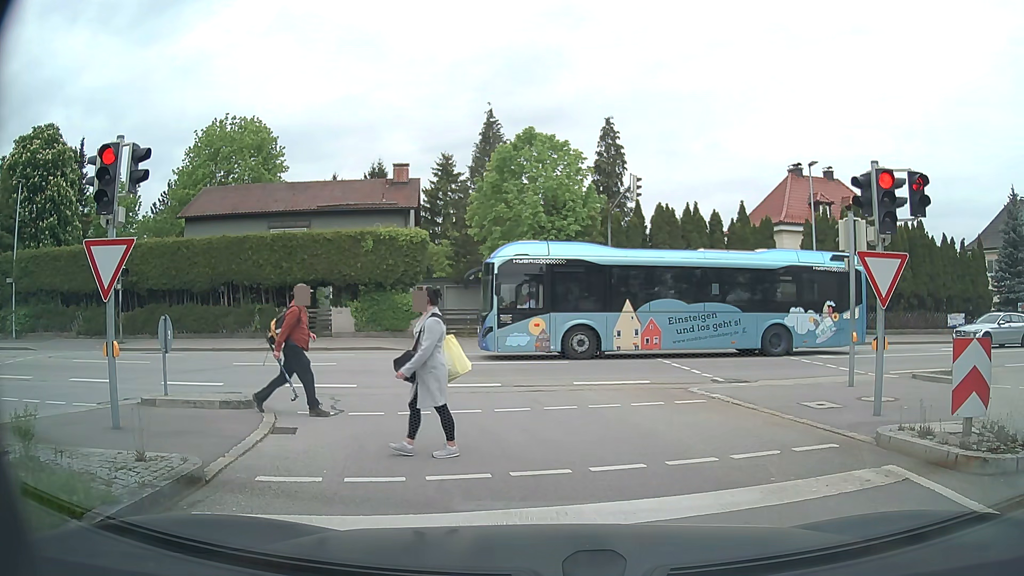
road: tertiary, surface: asphalt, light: Day
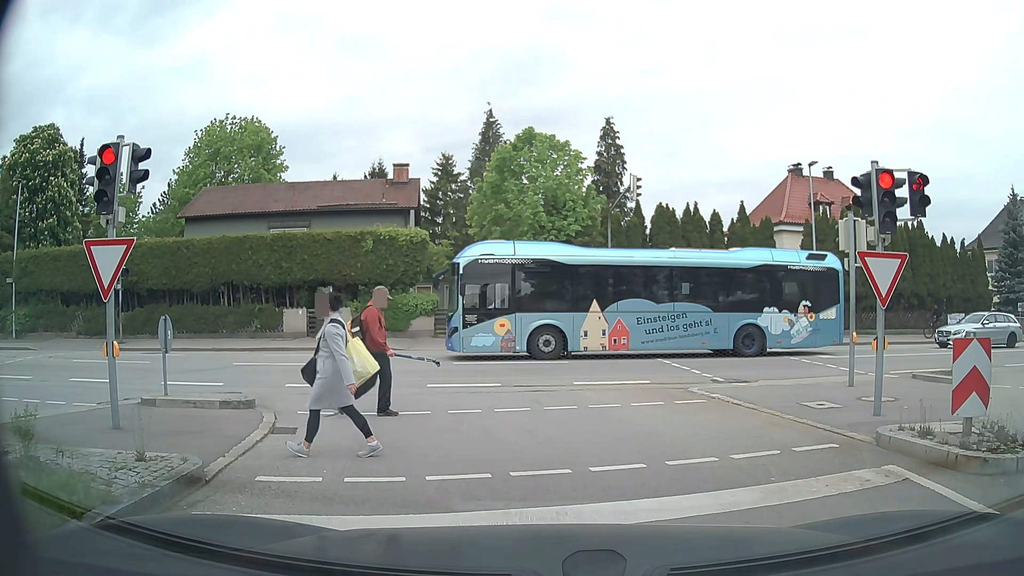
(0.0, 0.0) m; 0°
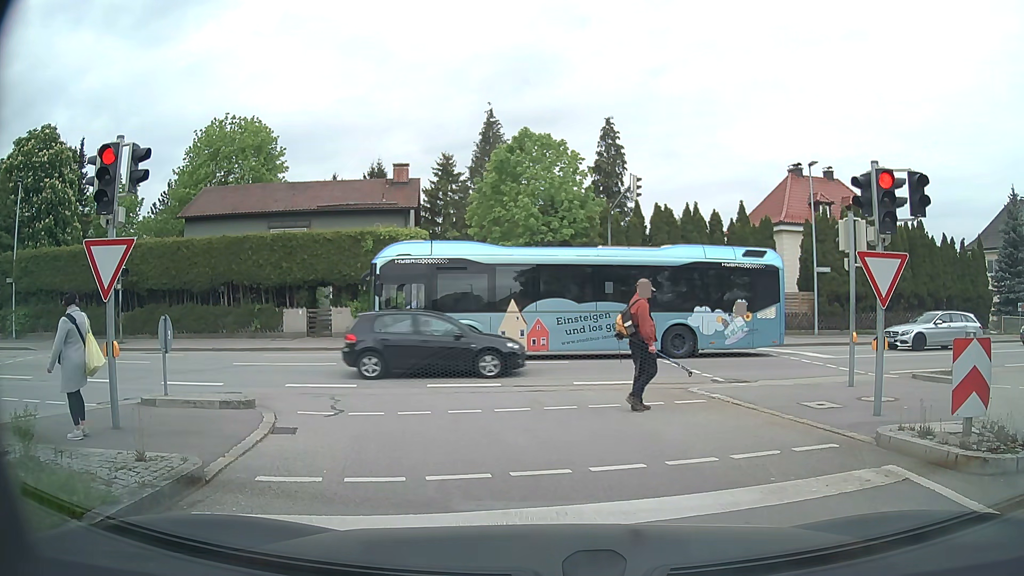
(0.0, 0.0) m; 0°
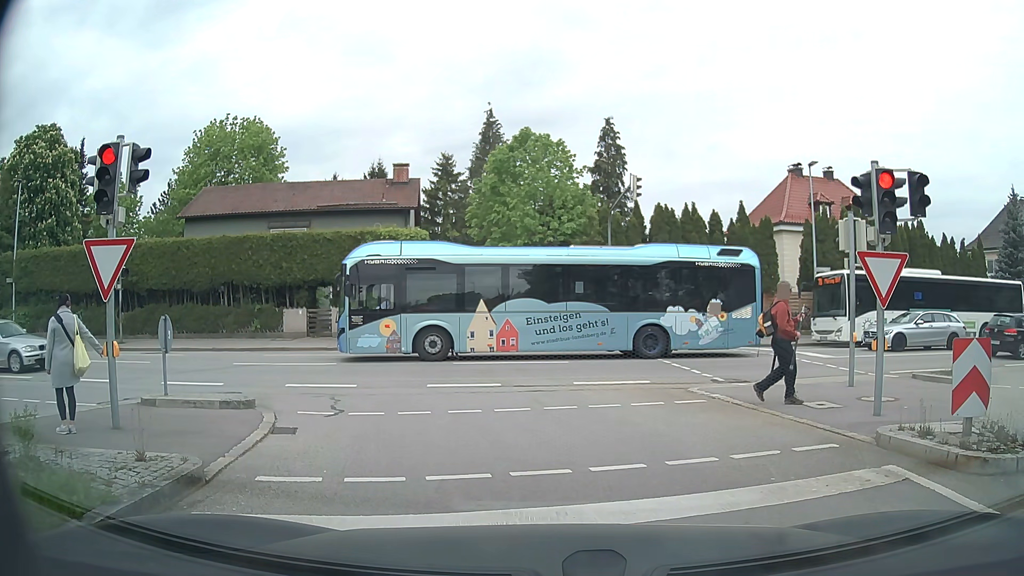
(0.0, 0.0) m; 0°
(0, +10) (-3, +19) (-12, +23) (-22, +23) (-32, +22) (-41, +21) (-51, +19) (-61, +18) (-71, +17) (-81, +15) m
